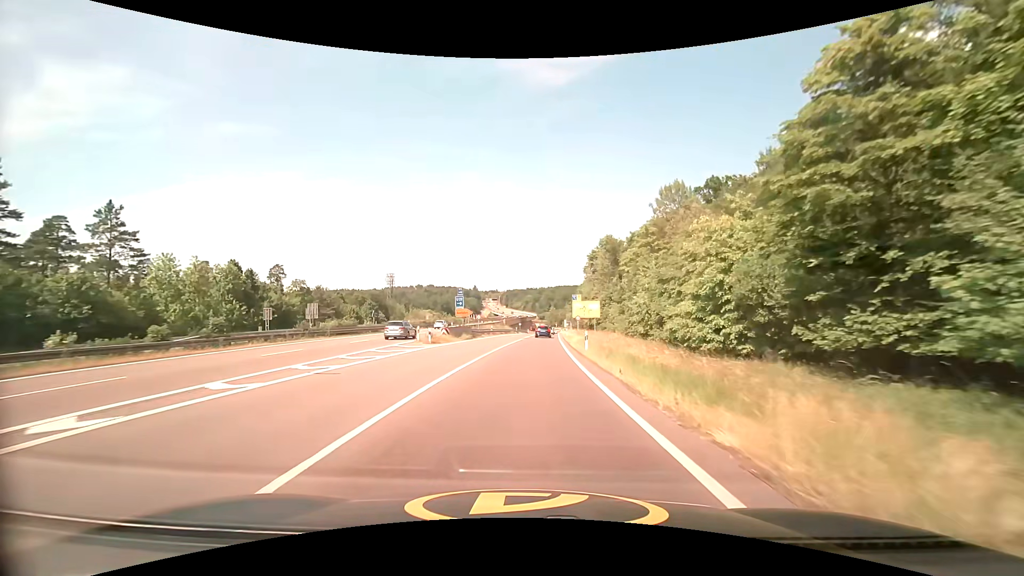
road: trunk_link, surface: asphalt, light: Day
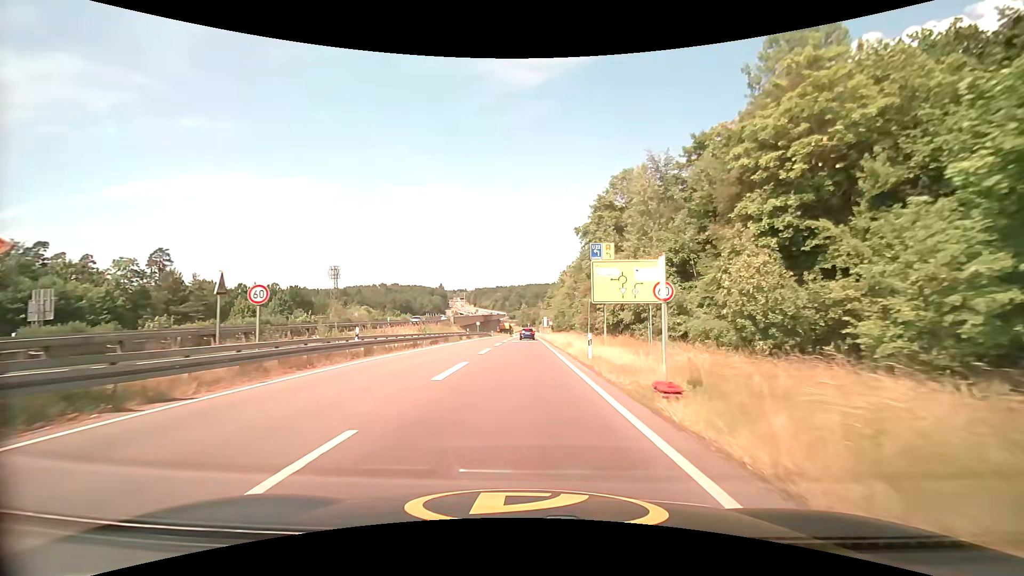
(+1.4, +44.5) m; +4°
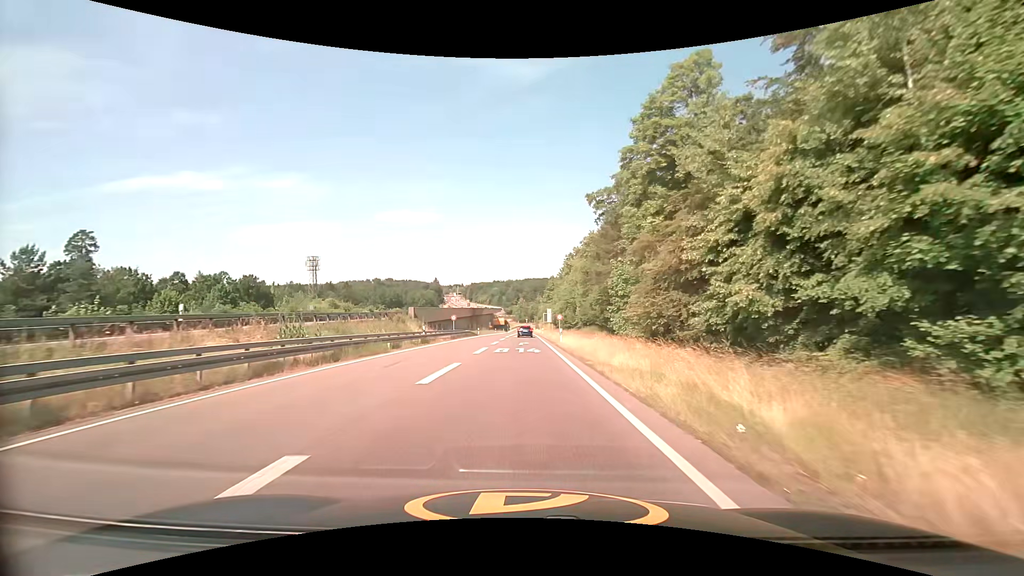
(0.0, +25.2) m; 0°
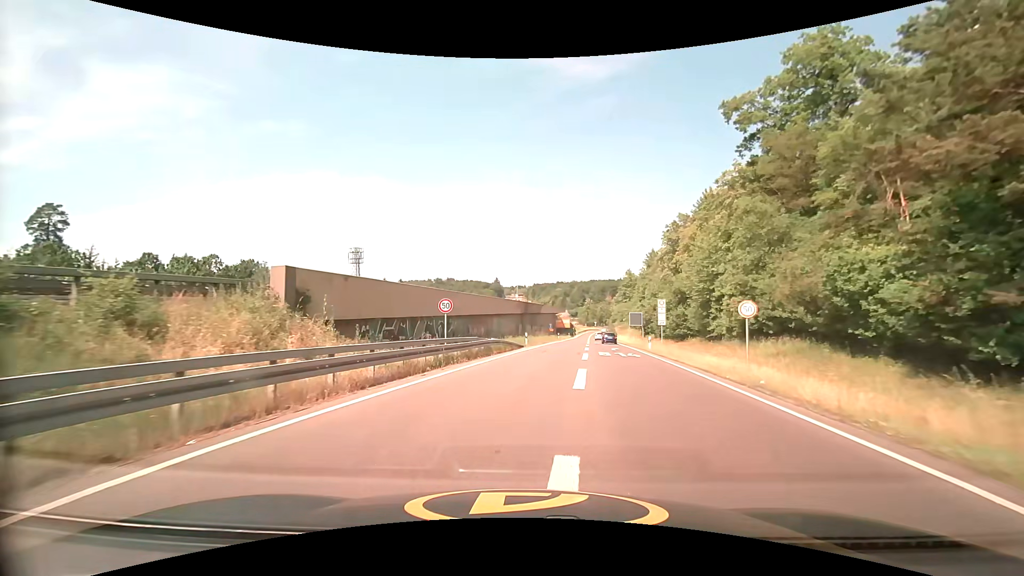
(-1.8, +35.5) m; -8°
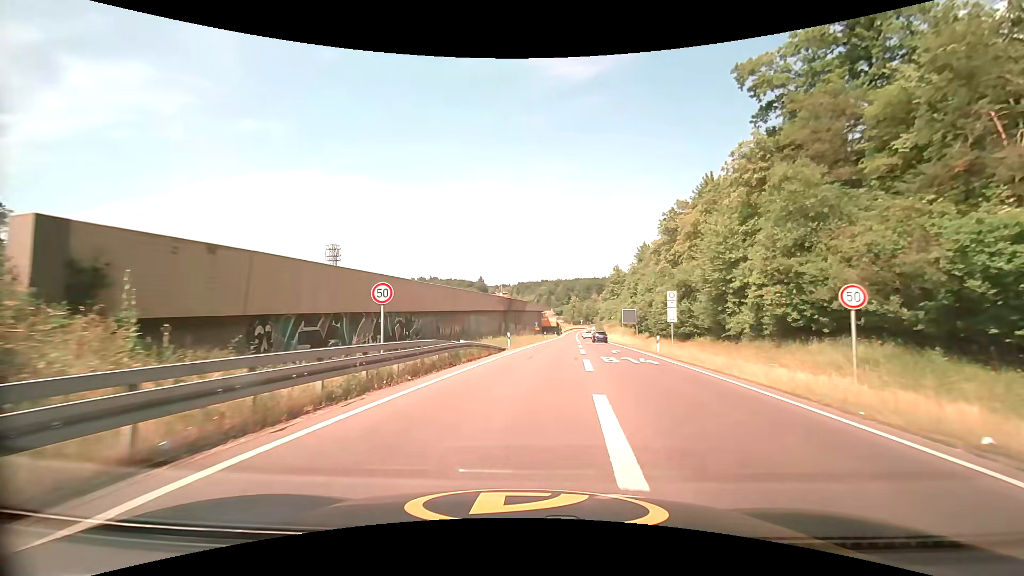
(+0.1, +7.3) m; +2°
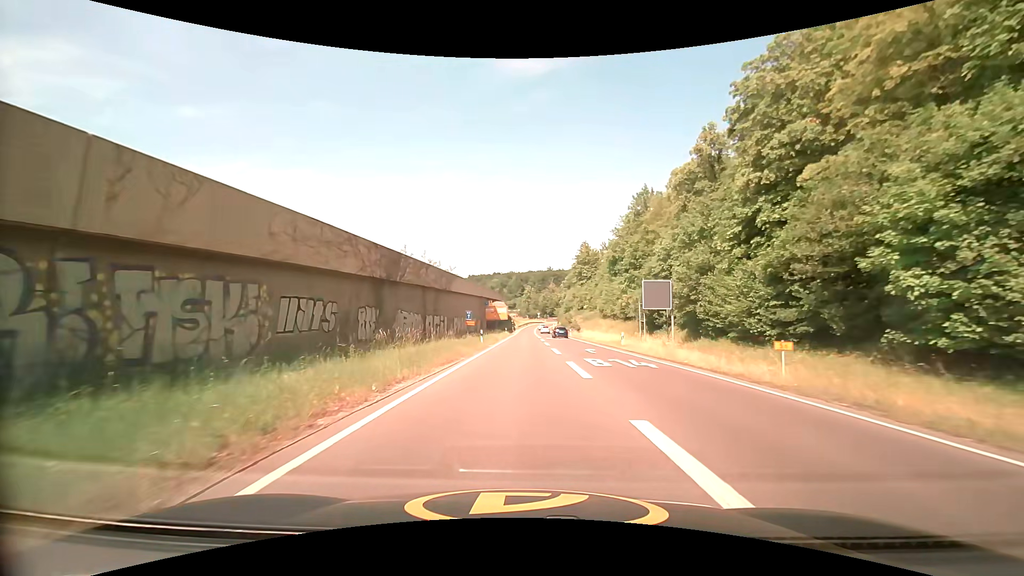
(+2.5, +39.2) m; +5°
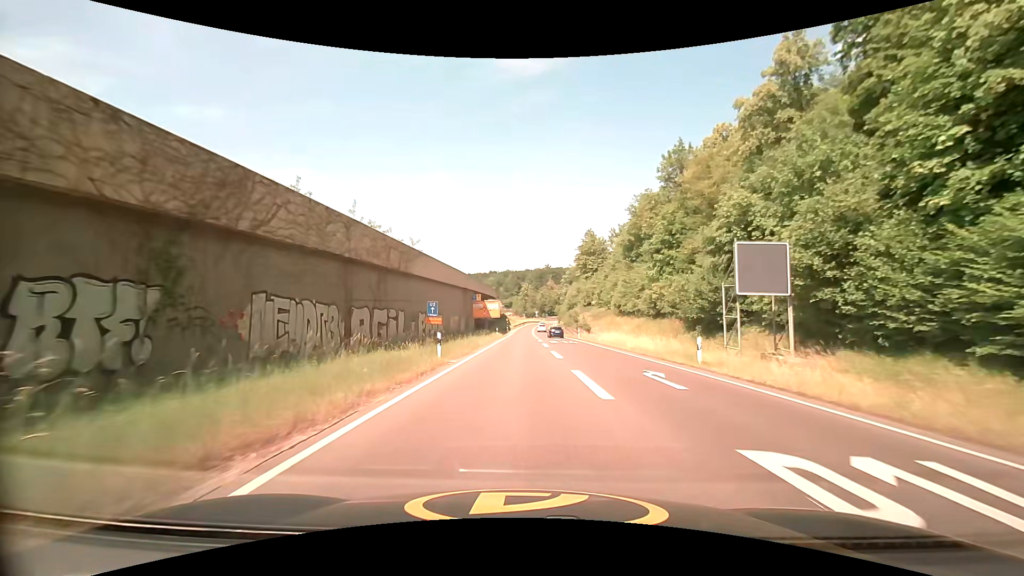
(+0.1, +15.9) m; 0°
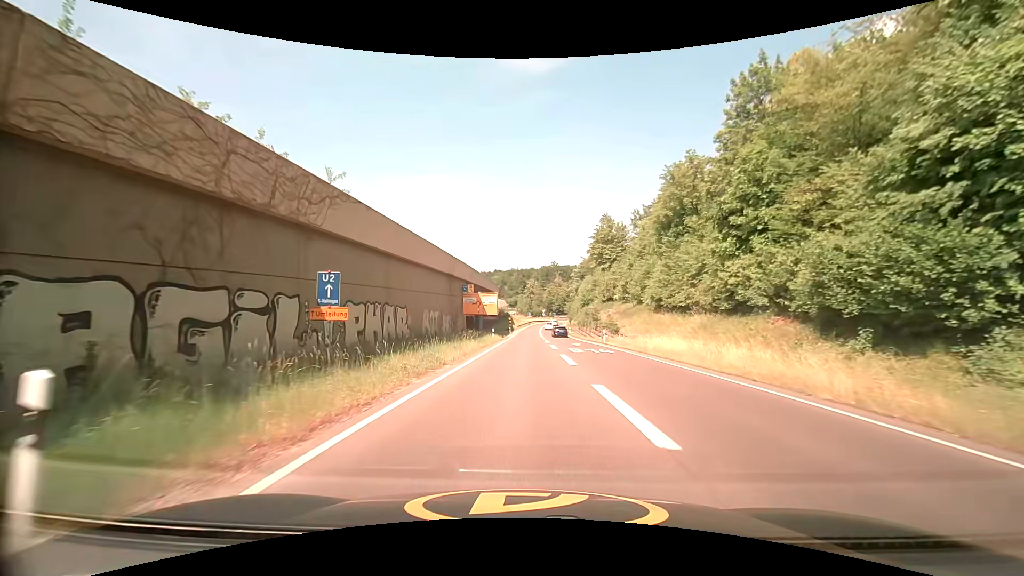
(-0.1, +15.8) m; -1°
(0, +10) (0, +20) (0, +30) (0, +40) (+1, +50) (+1, +60) (+1, +70) (+1, +80) (+1, +90) (+1, +100) m
